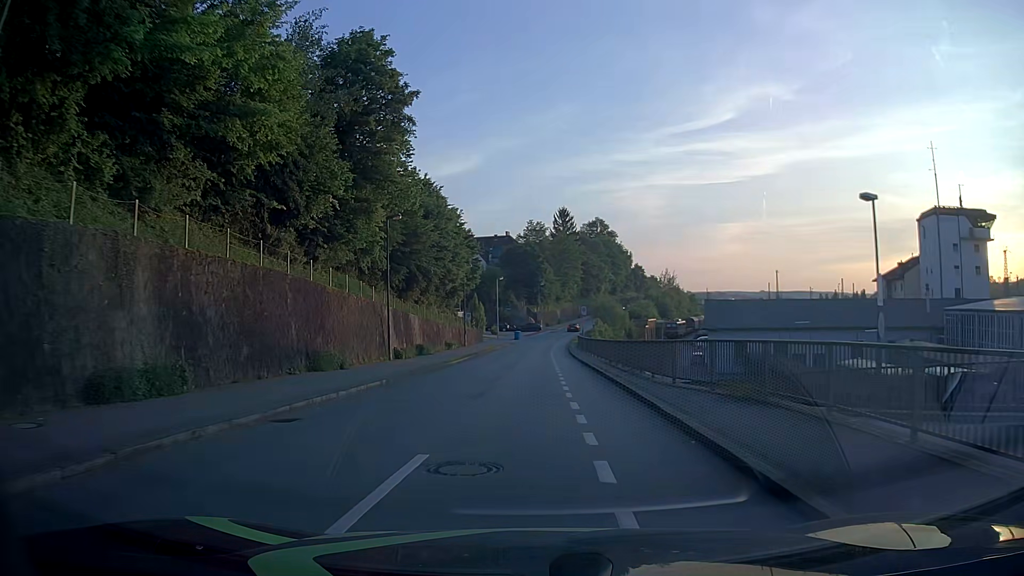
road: residential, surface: asphalt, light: Day
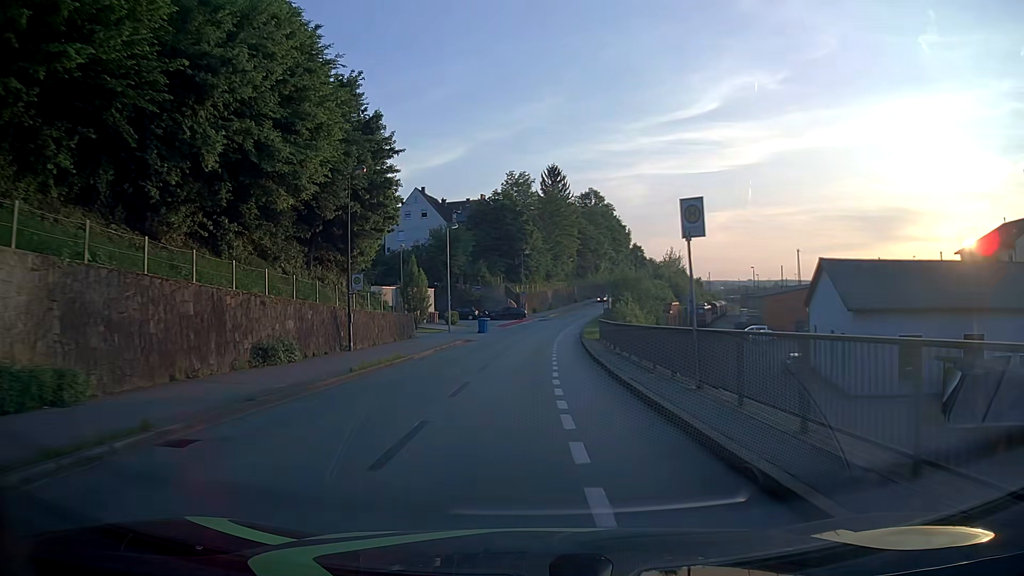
(+0.4, +37.0) m; +1°
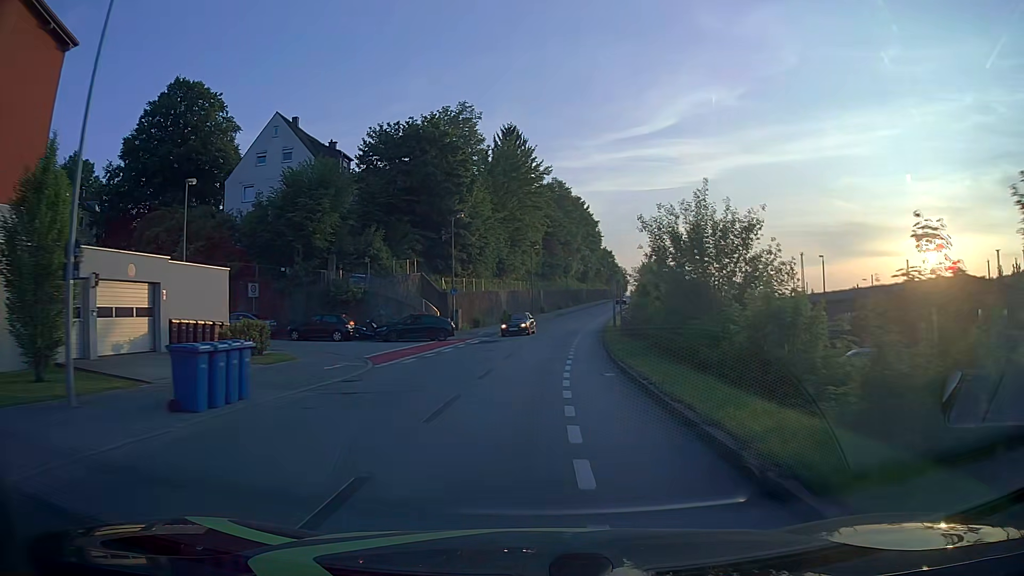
(+1.1, +39.4) m; +4°
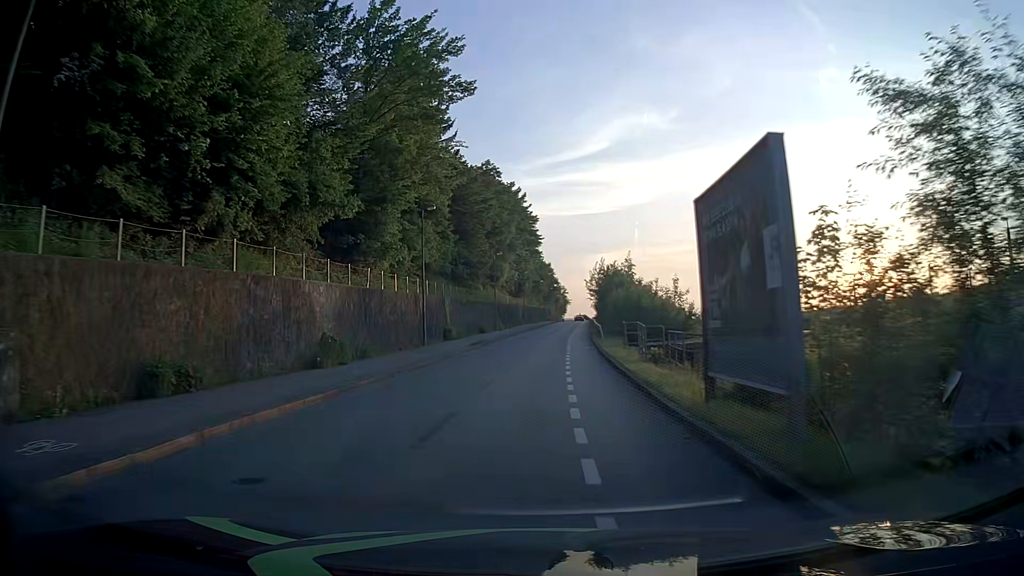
(+2.2, +38.0) m; +6°
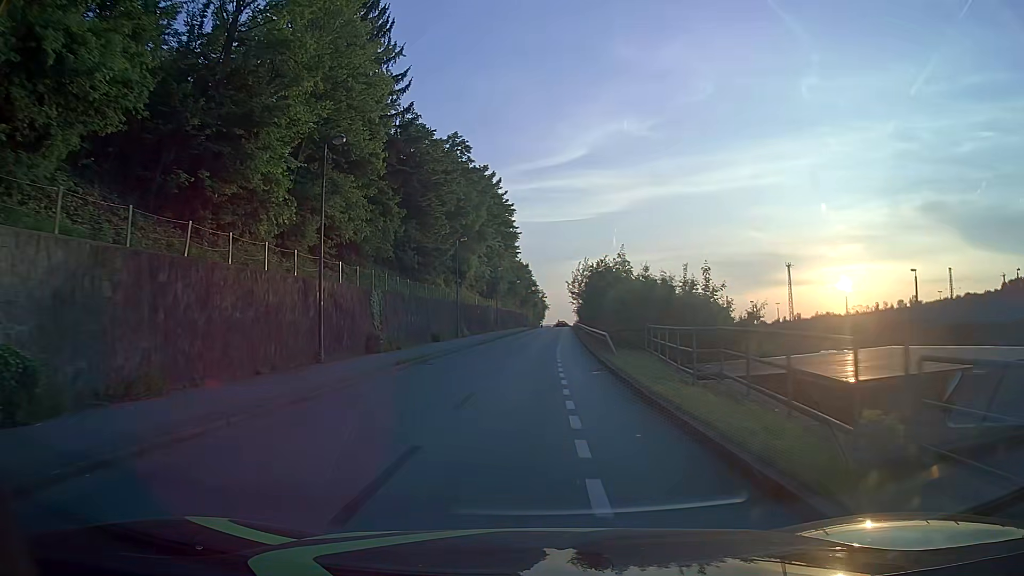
(+0.3, +15.0) m; +2°
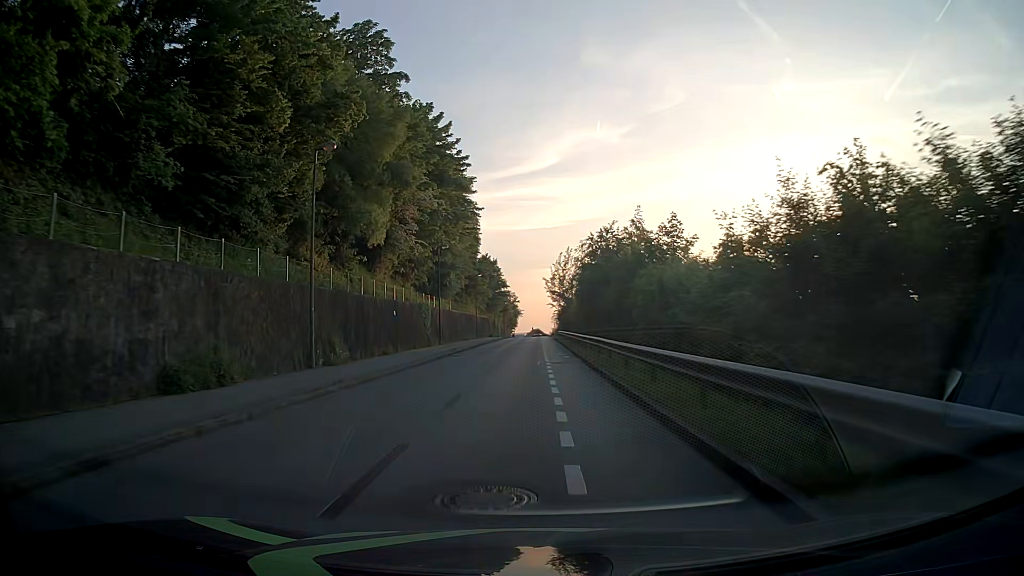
(+0.6, +29.8) m; +2°
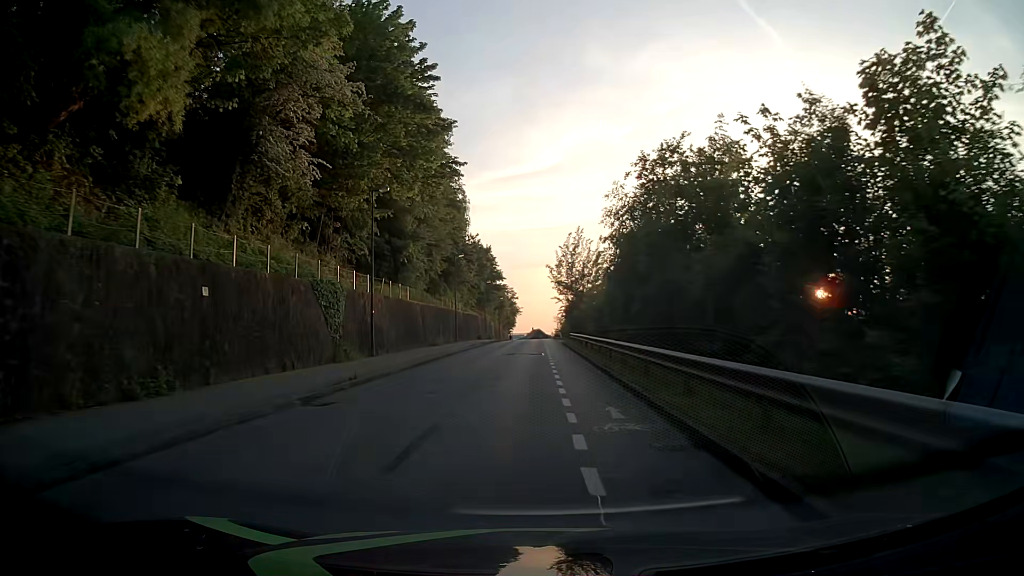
(+0.1, +22.4) m; 0°
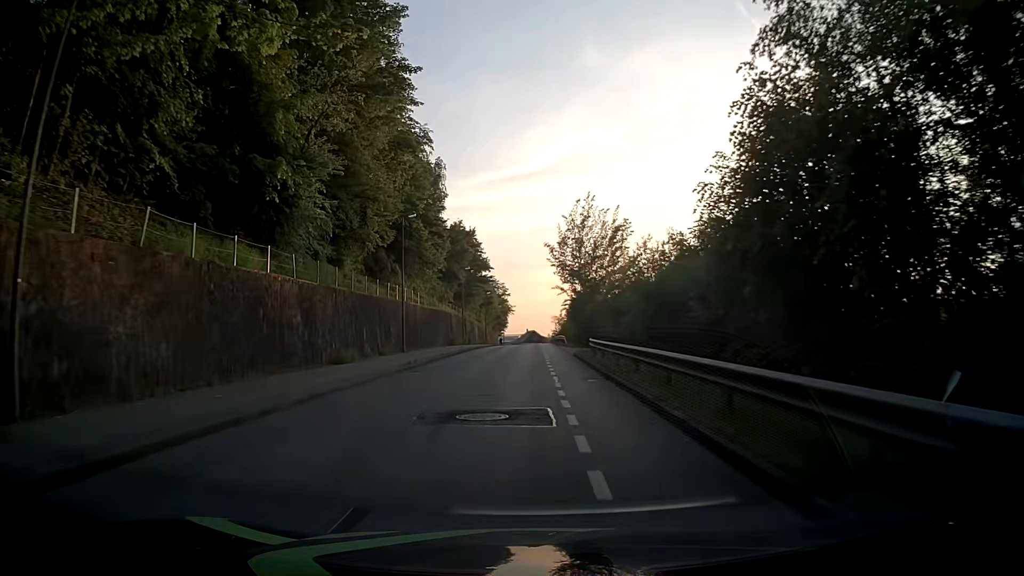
(0.0, +22.6) m; 0°
(0, +10) (0, +20) (0, +30) (+1, +40) (+1, +50) (+1, +60) (+1, +70) (+1, +80) (+1, +90) (+2, +100) m
